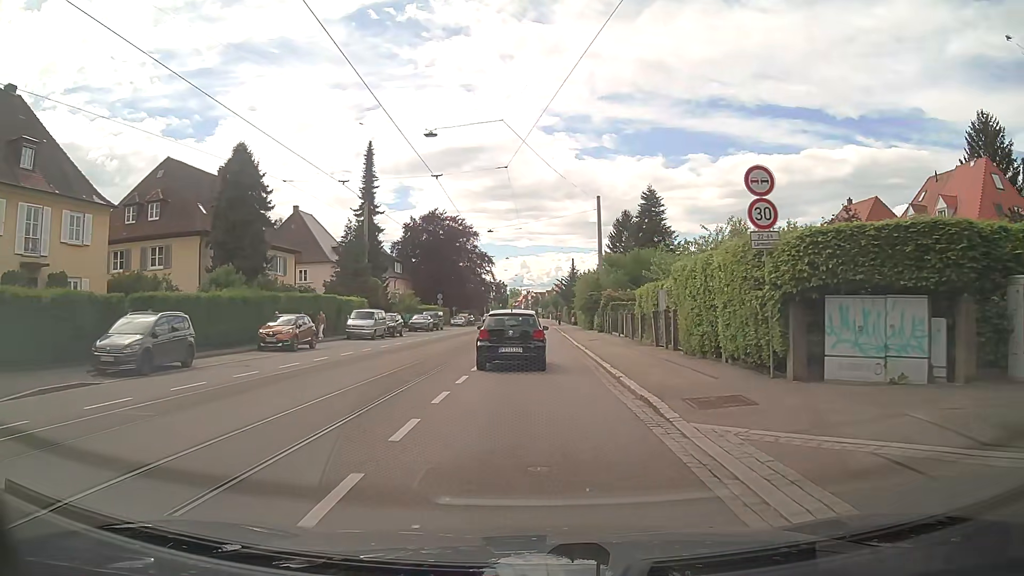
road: tertiary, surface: asphalt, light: Day
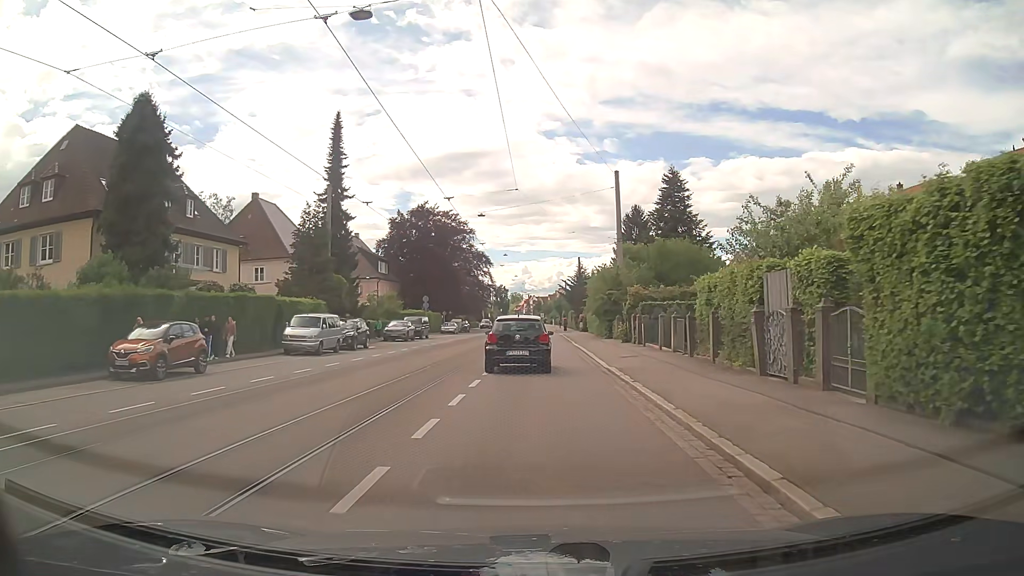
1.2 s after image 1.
(+0.1, +11.6) m; 0°
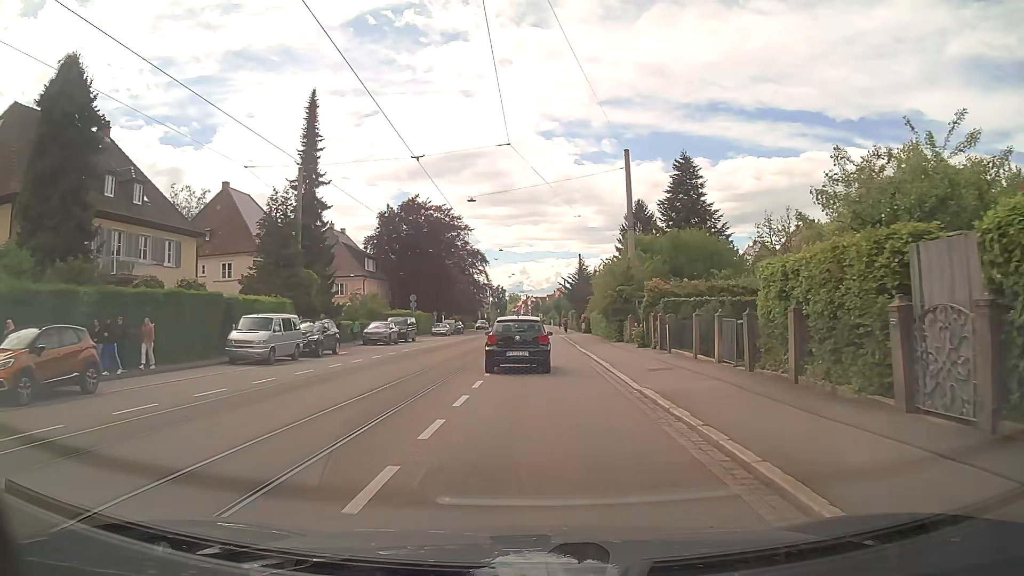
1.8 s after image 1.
(+0.1, +6.0) m; +1°
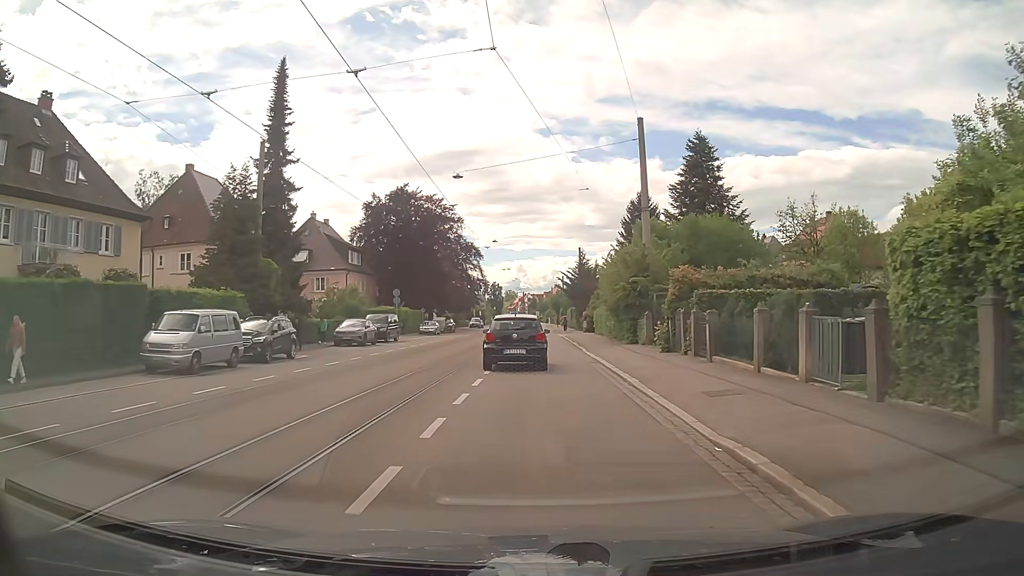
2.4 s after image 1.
(0.0, +6.1) m; +1°
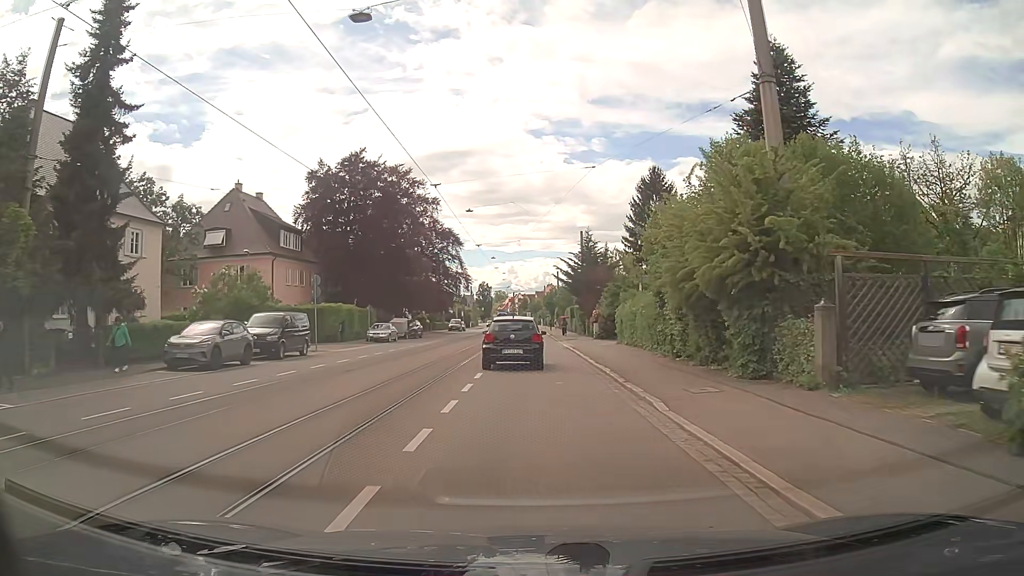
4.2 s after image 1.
(0.0, +18.8) m; +1°
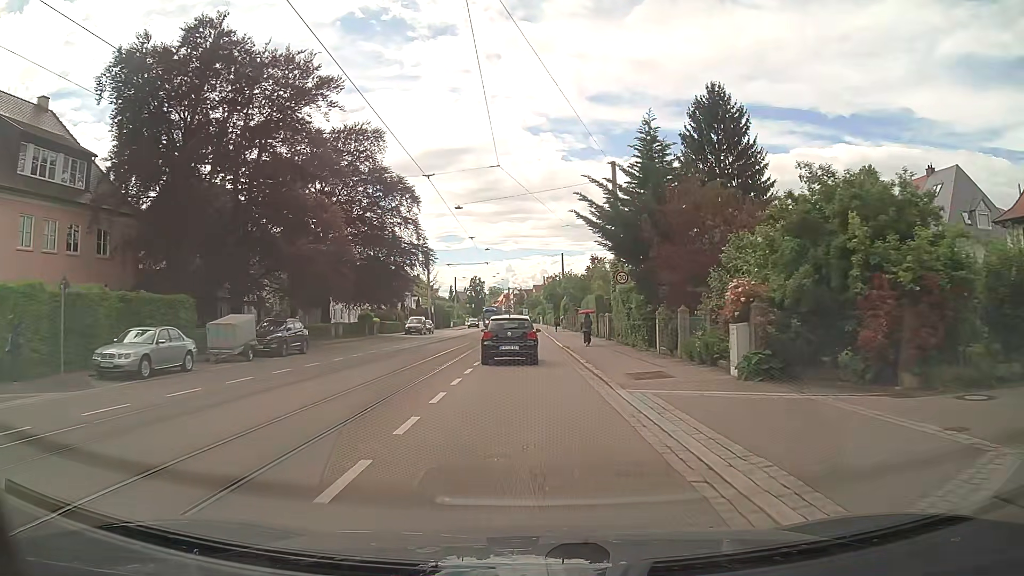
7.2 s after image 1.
(+0.1, +32.6) m; 0°
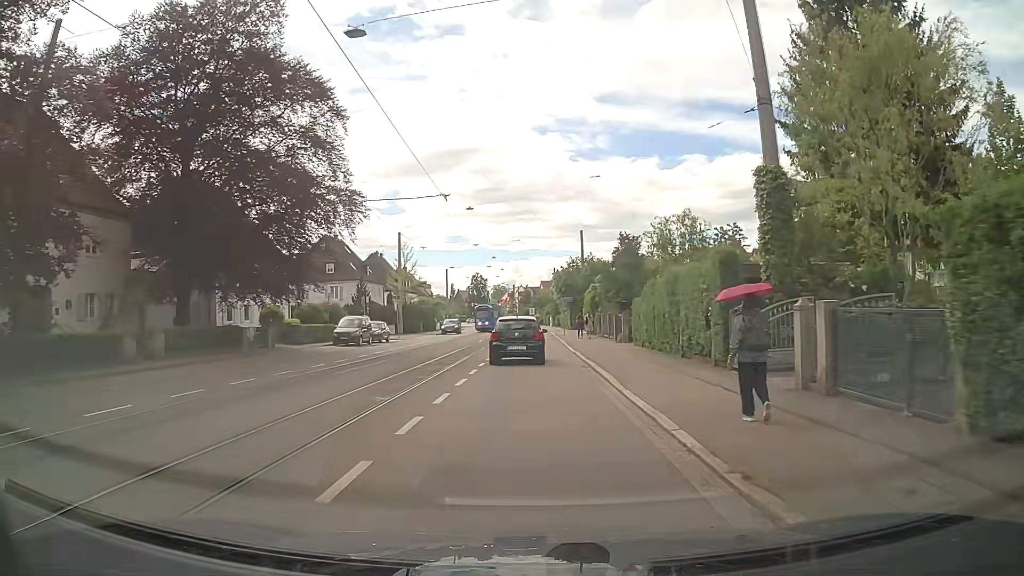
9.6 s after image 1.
(-0.3, +27.0) m; -1°
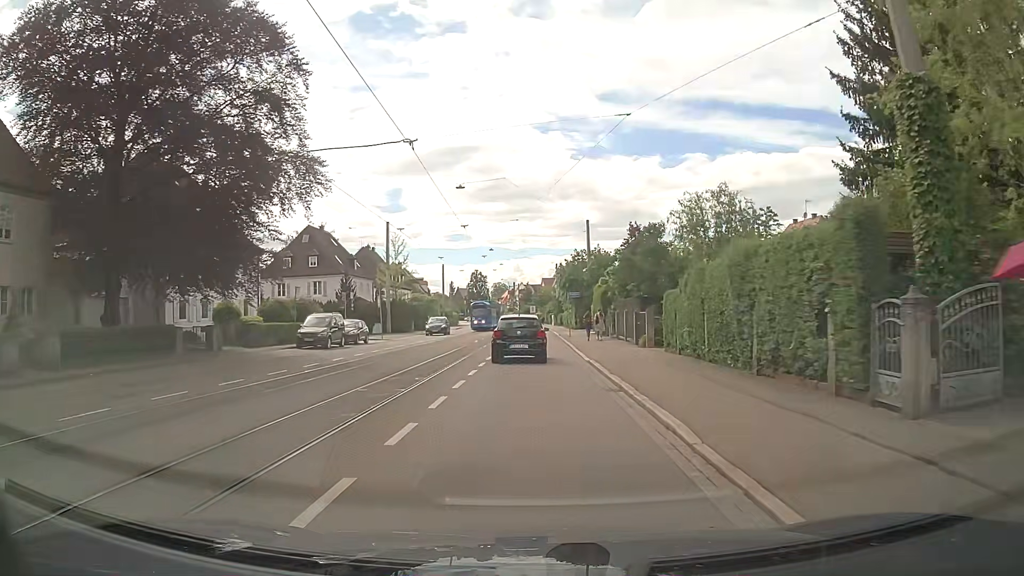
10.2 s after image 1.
(0.0, +6.8) m; 0°
(0, +10) (0, +20) (0, +30) (0, +40) (0, +50) (0, +60) (0, +70) (0, +80) (0, +90) (0, +100) m
